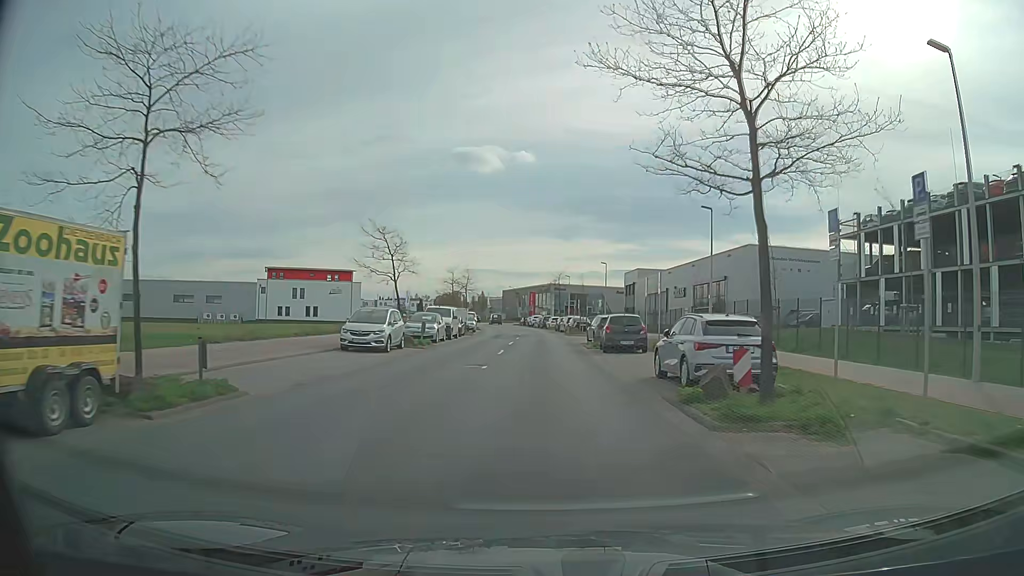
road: tertiary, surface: asphalt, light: Day
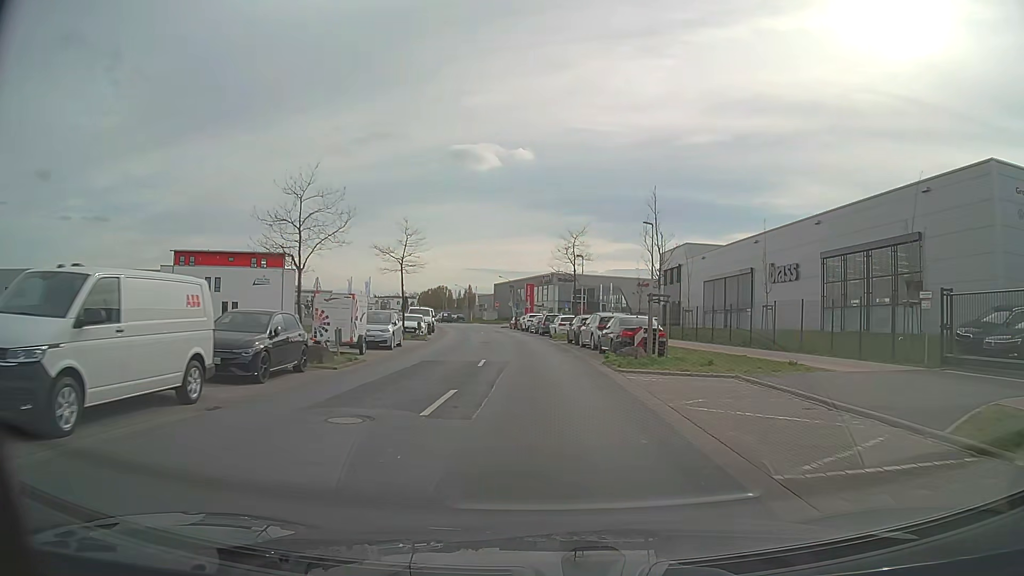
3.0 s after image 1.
(+0.1, +33.7) m; +1°
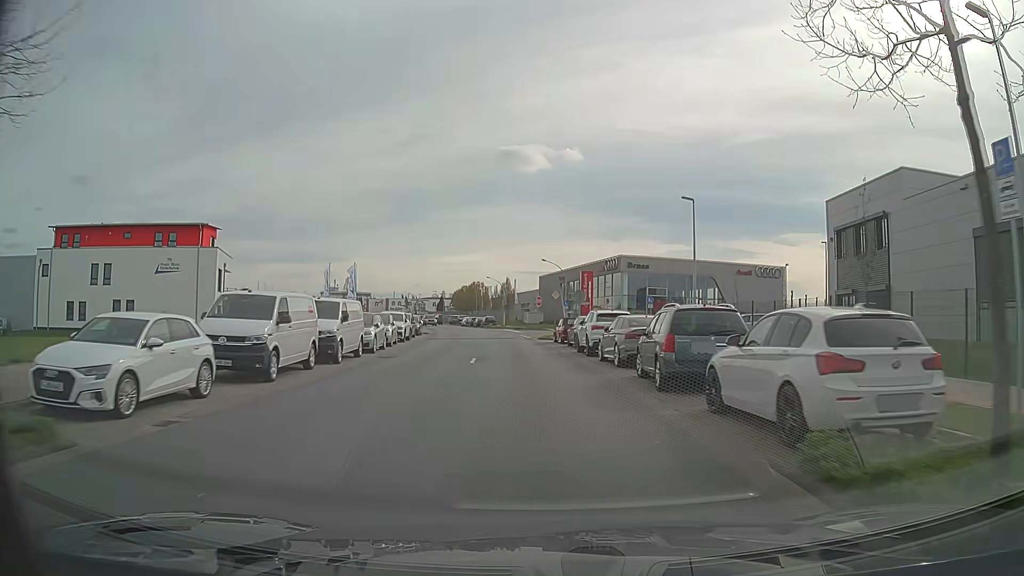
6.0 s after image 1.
(-1.2, +35.0) m; -5°
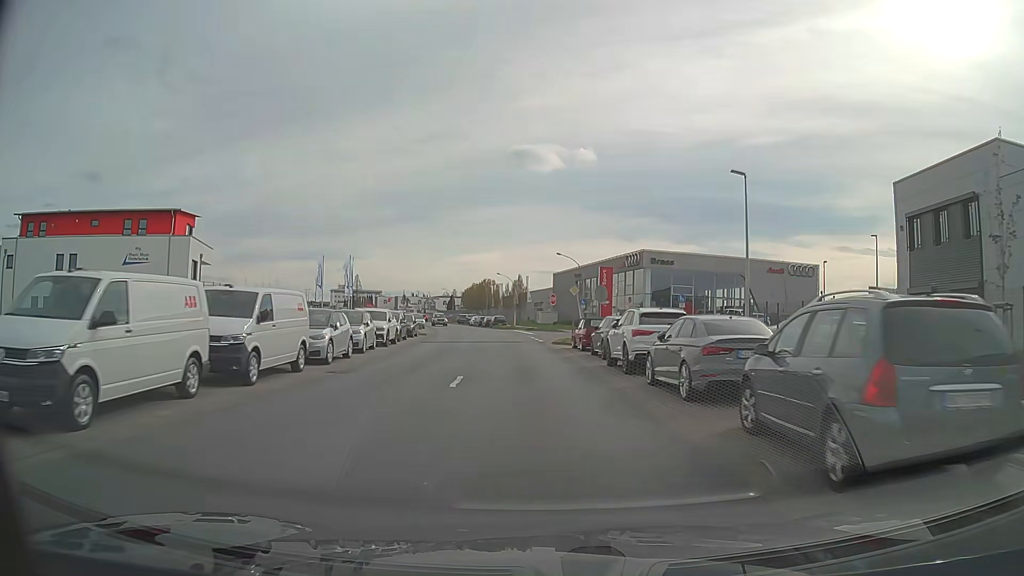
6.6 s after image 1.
(-0.1, +7.2) m; -1°
(0, +10) (-1, +20) (-1, +30) (-2, +40) (-3, +50) (-5, +60) (-7, +70) (-9, +79) (-11, +89) (-14, +99) m
